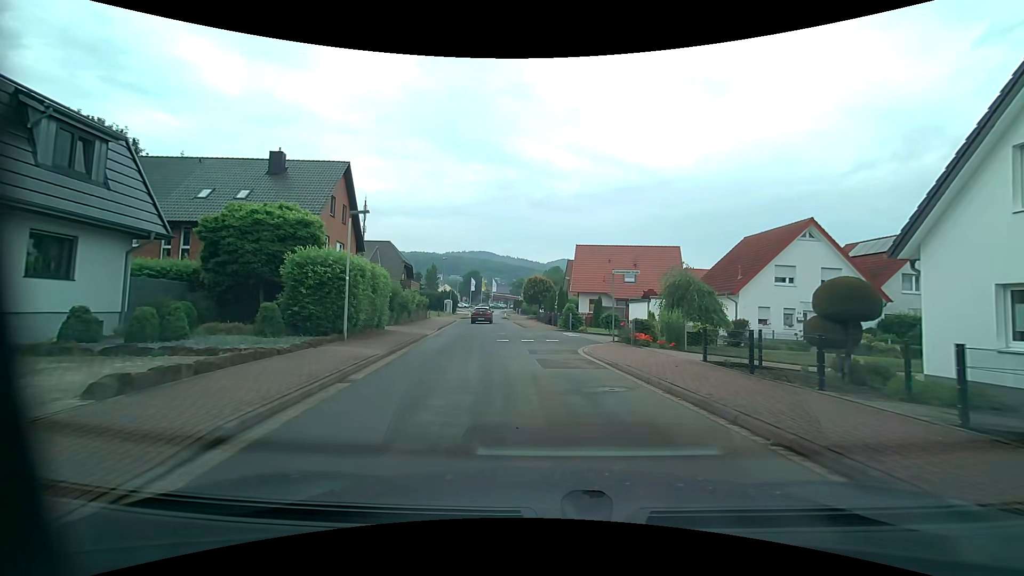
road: residential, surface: asphalt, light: Day
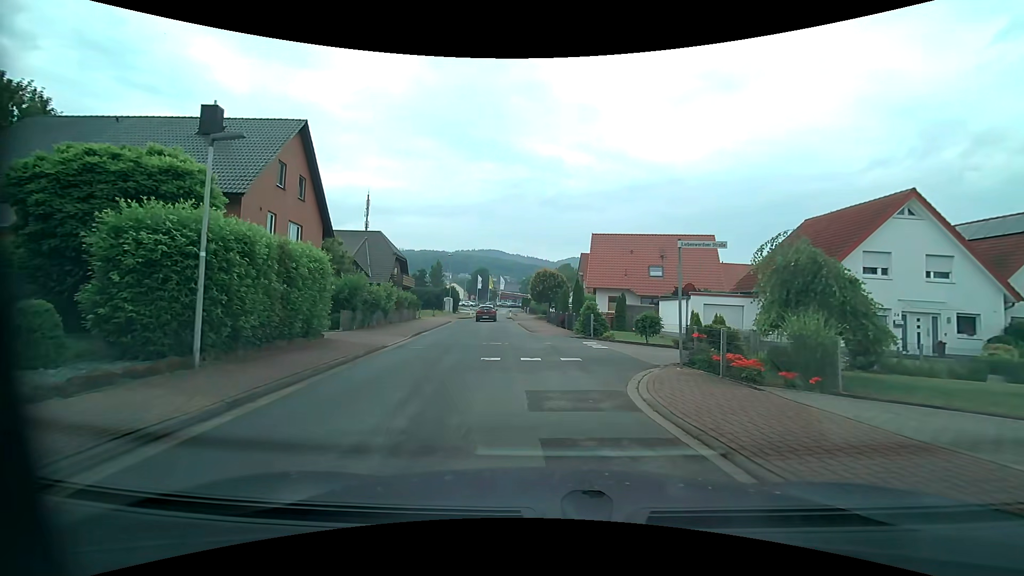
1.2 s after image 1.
(0.0, +7.7) m; -1°
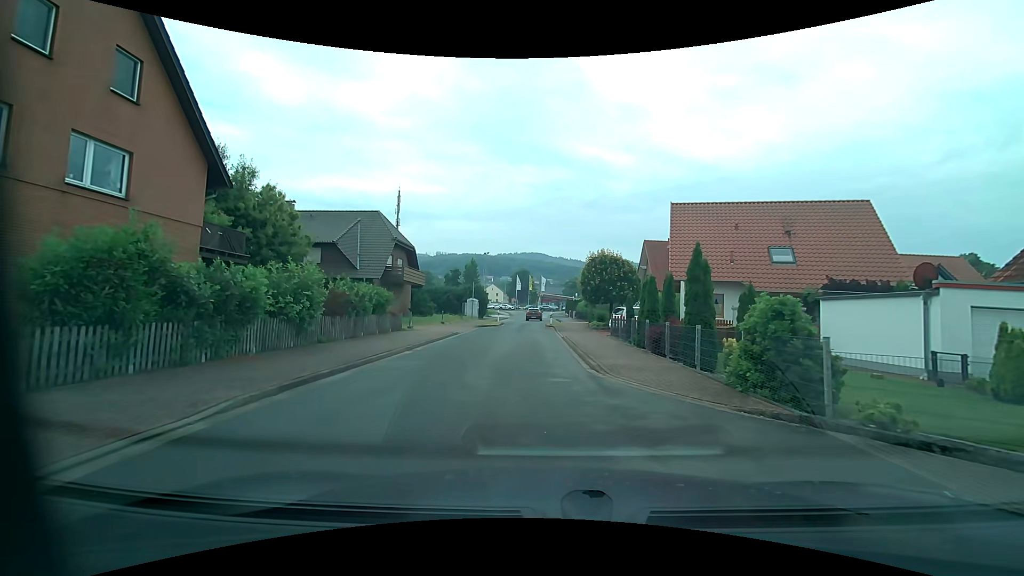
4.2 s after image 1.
(-0.6, +15.2) m; -5°
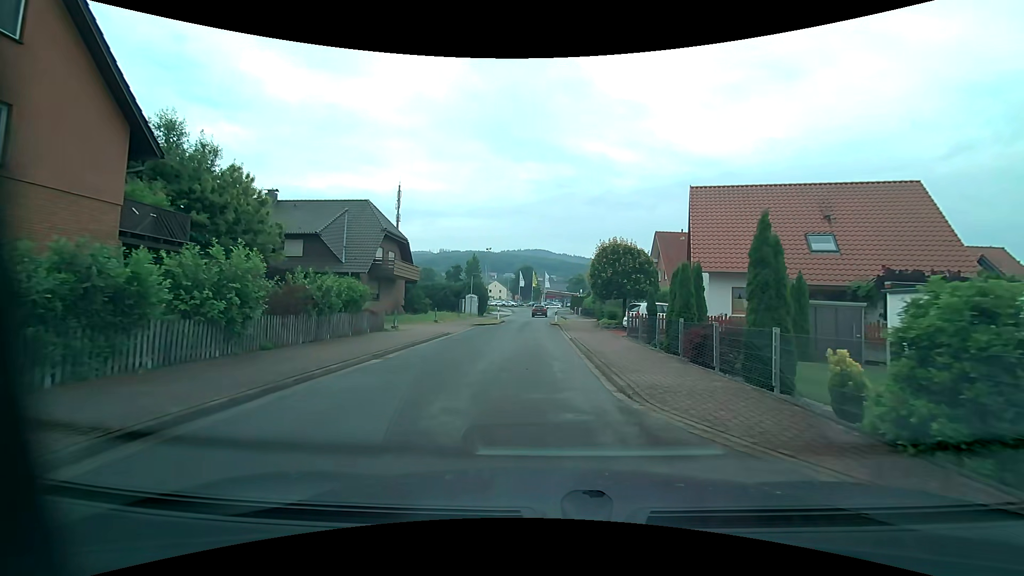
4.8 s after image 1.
(0.0, +3.7) m; 0°
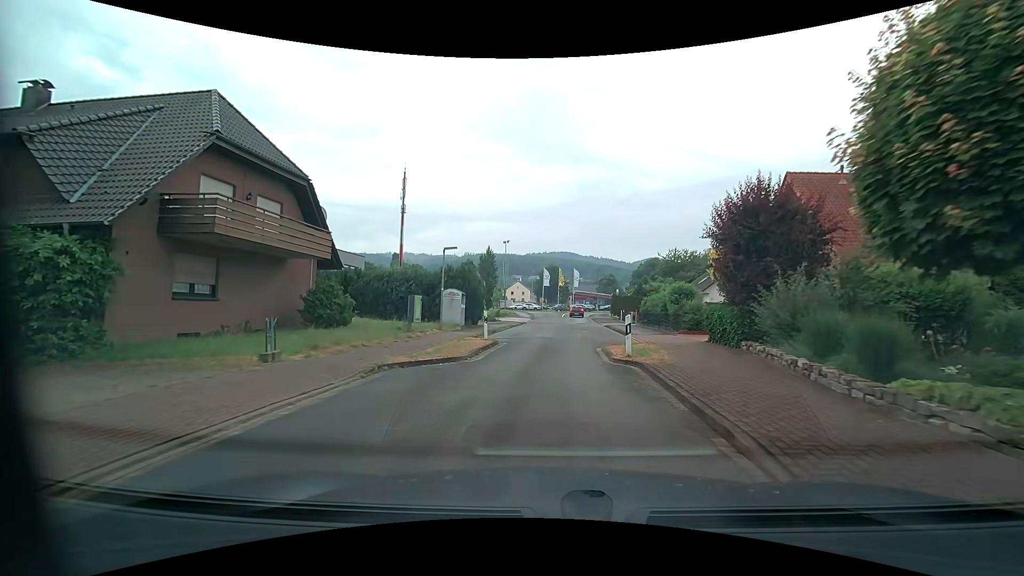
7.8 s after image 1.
(-0.6, +22.4) m; -3°
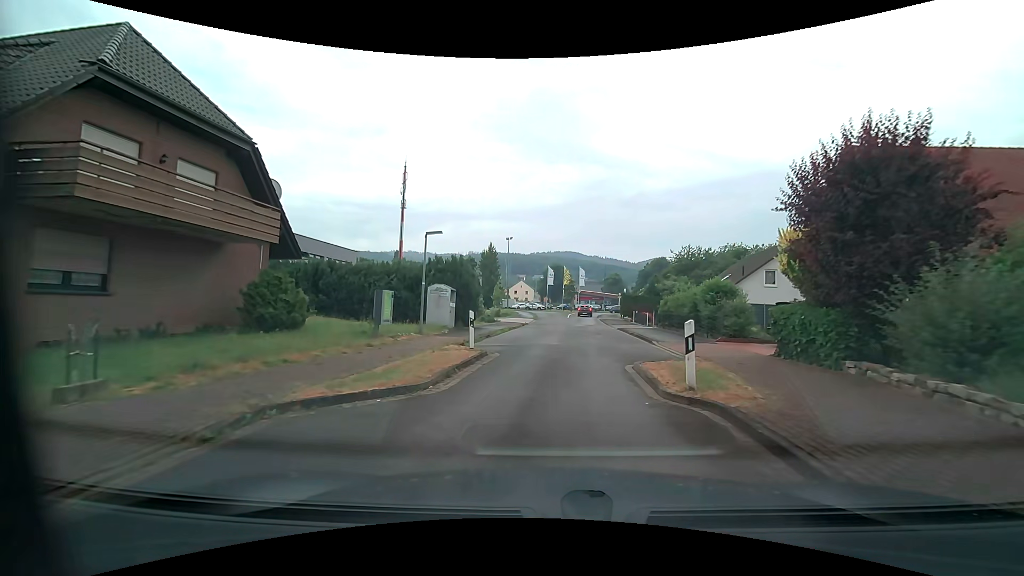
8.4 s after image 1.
(0.0, +4.7) m; 0°
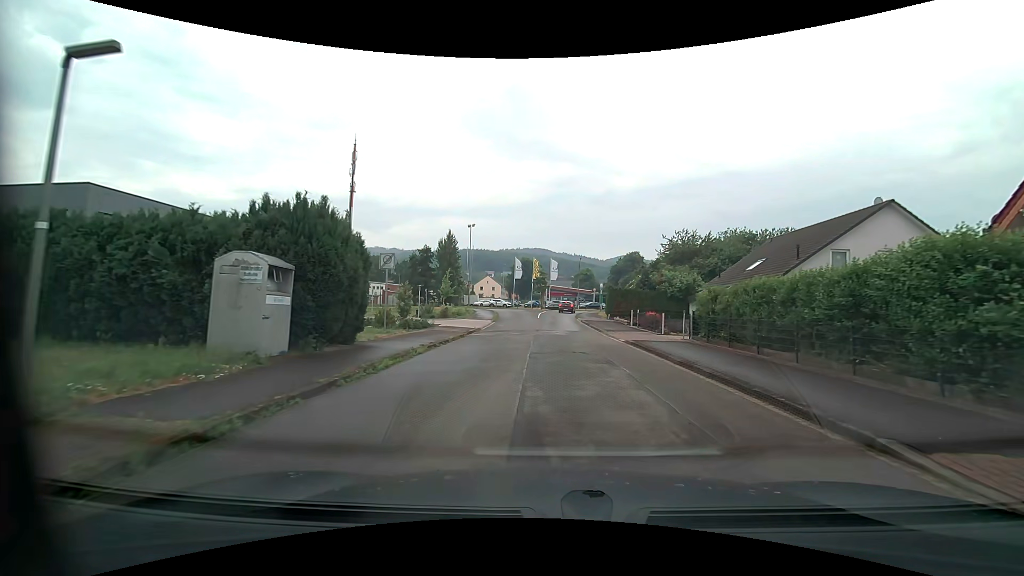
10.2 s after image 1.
(+0.4, +14.0) m; +4°
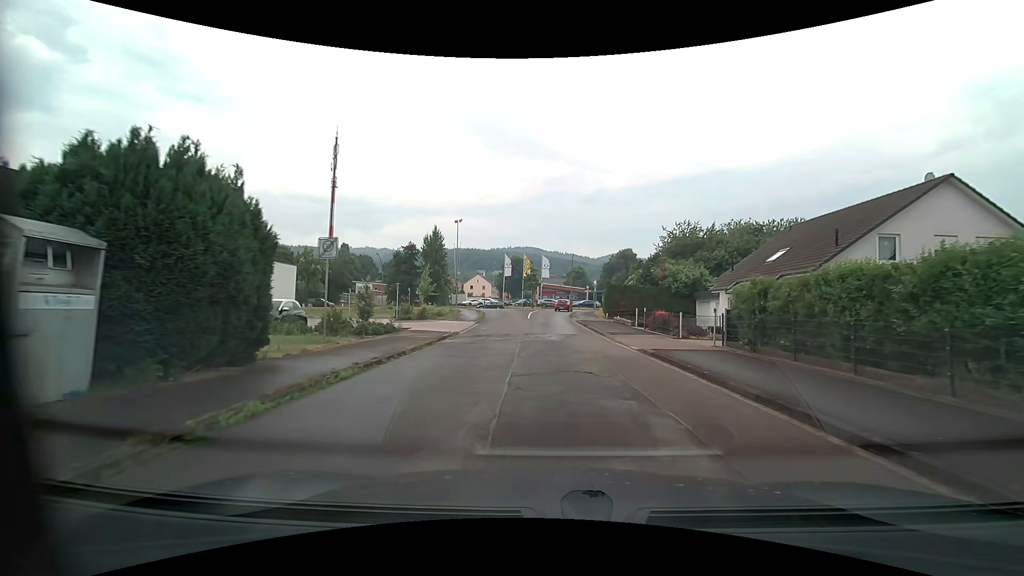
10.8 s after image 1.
(0.0, +4.7) m; +1°
